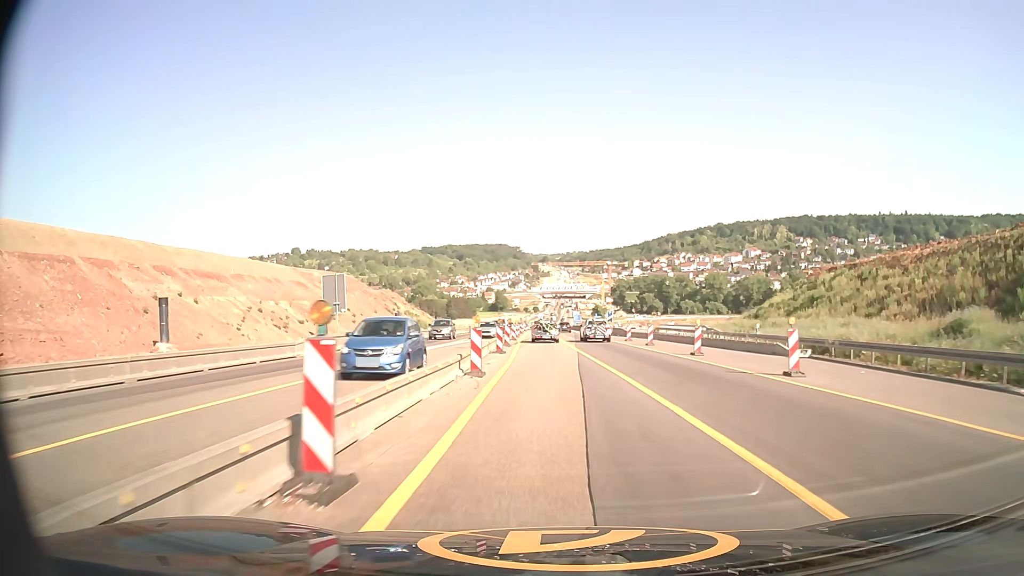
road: motorway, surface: asphalt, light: Day
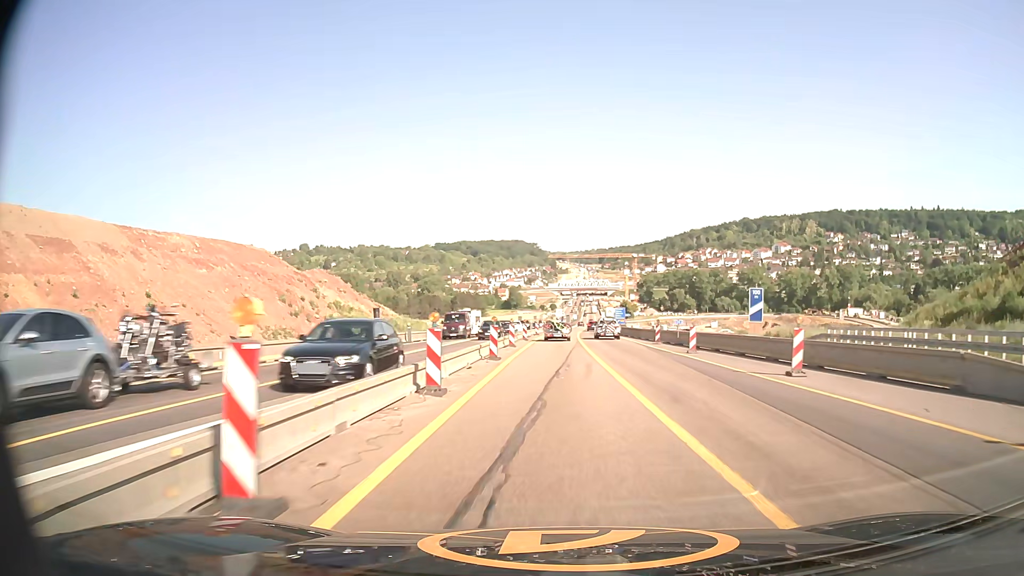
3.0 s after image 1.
(-1.1, +56.1) m; -2°
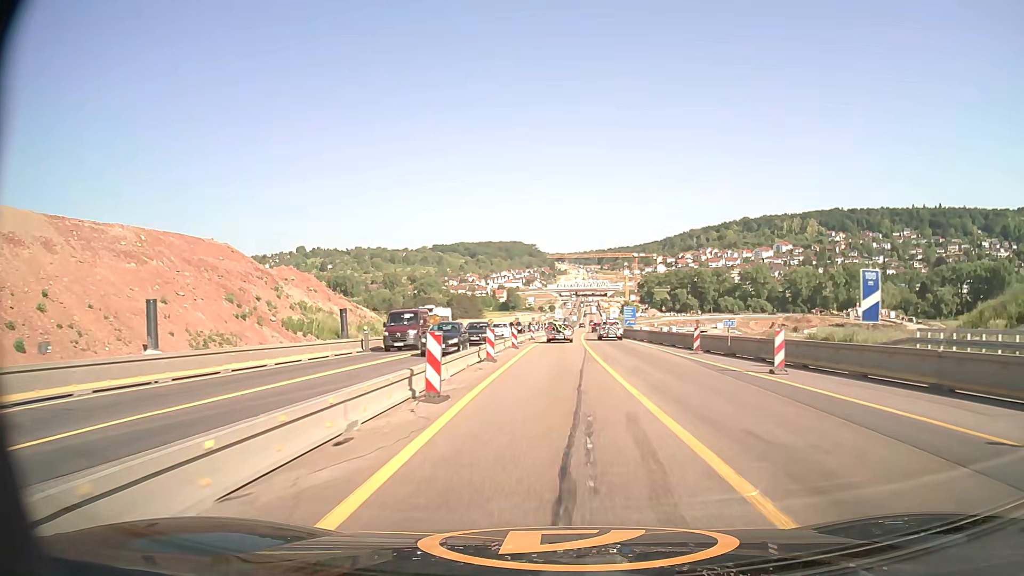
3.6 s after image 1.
(0.0, +11.6) m; 0°
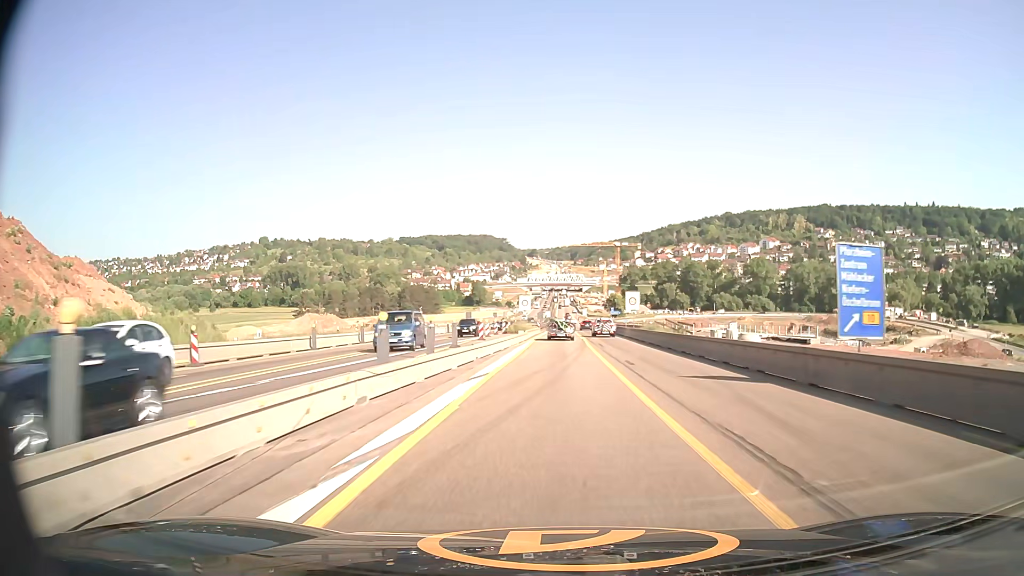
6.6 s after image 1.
(+0.9, +57.7) m; +2°
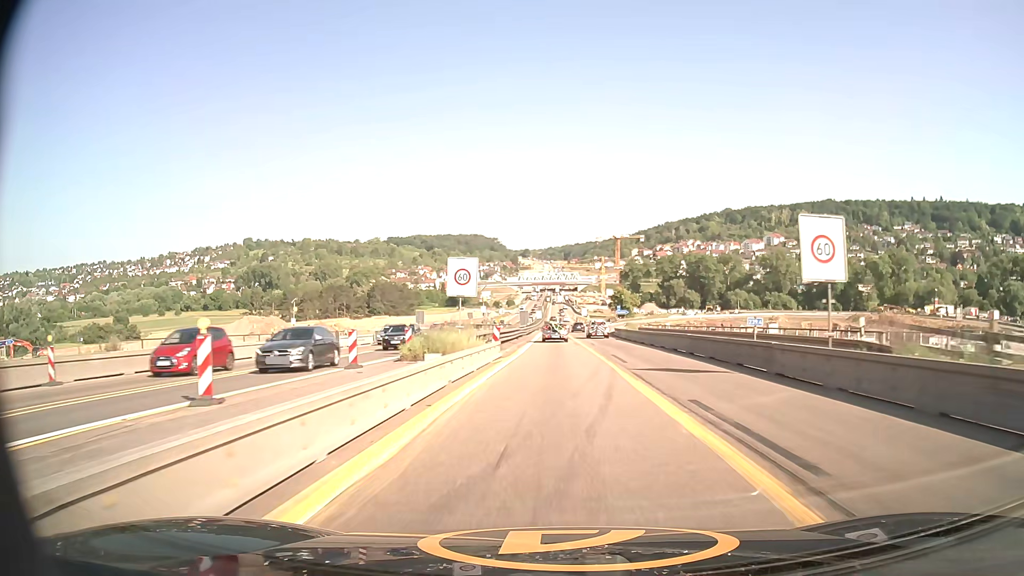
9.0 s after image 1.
(+0.5, +45.4) m; +1°
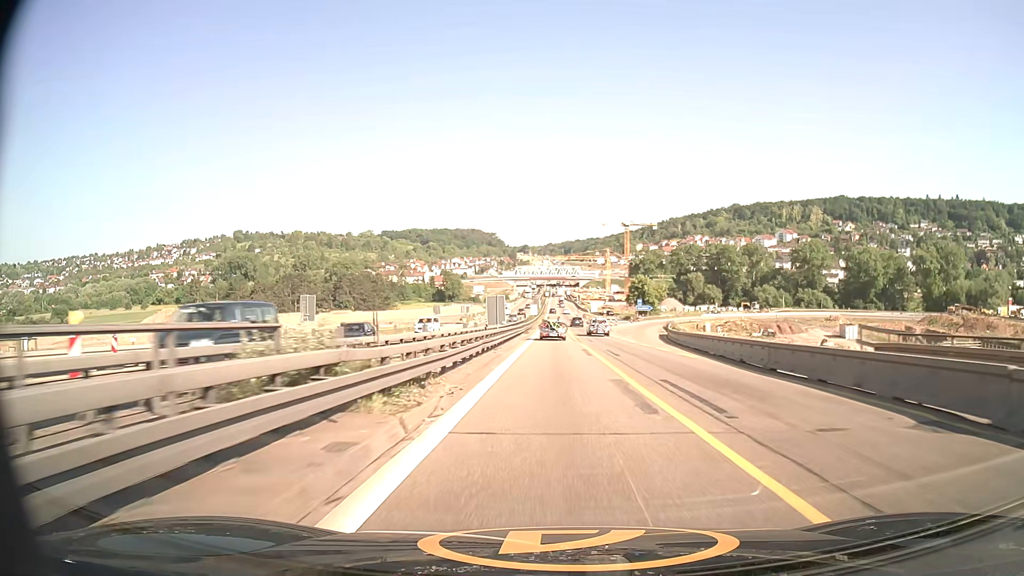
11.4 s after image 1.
(0.0, +45.9) m; 0°
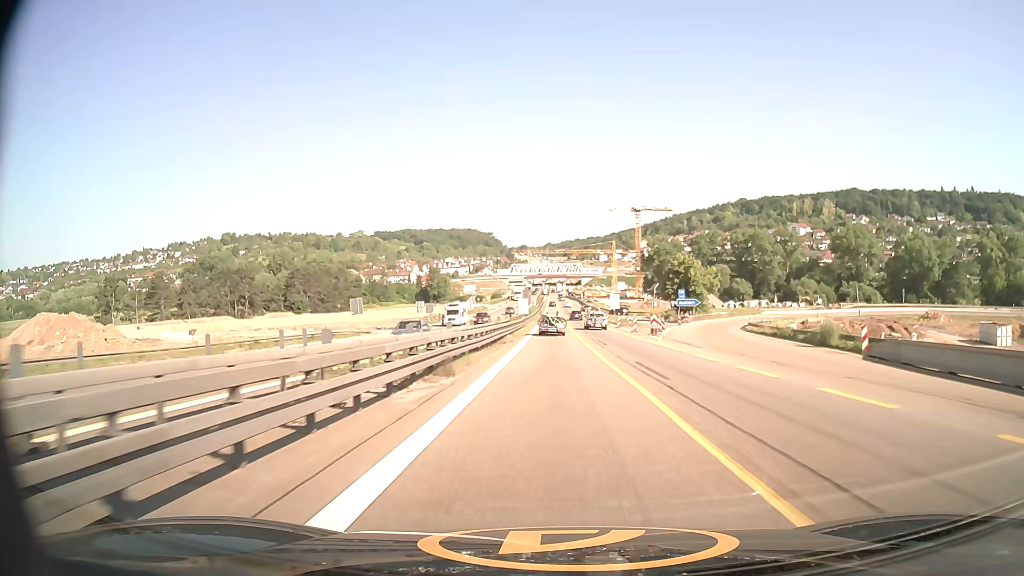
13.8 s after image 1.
(+0.1, +46.9) m; 0°
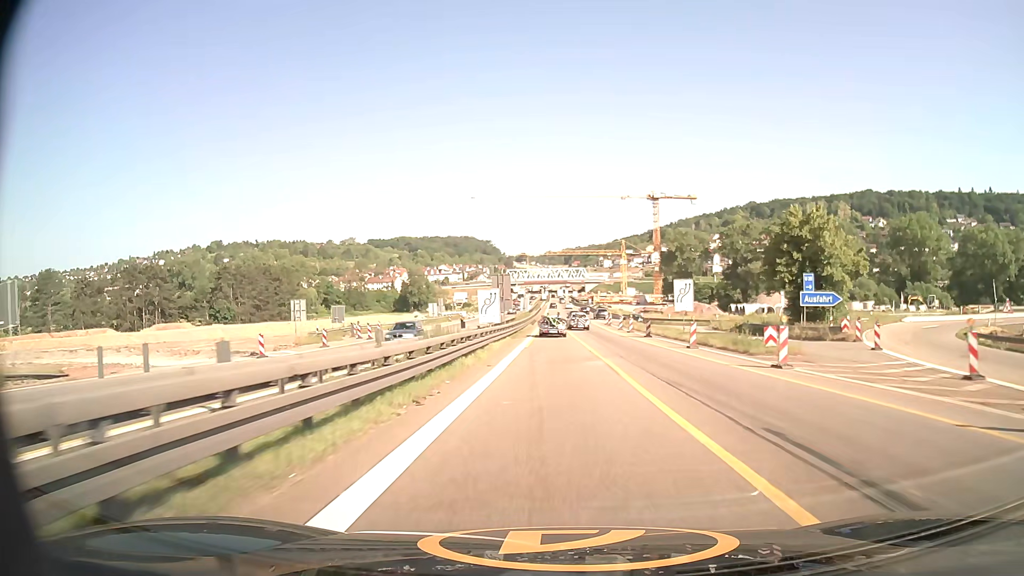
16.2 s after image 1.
(0.0, +48.3) m; 0°
(0, +10) (0, +20) (0, +30) (0, +40) (0, +50) (0, +60) (0, +70) (0, +80) (0, +90) (0, +100) m
